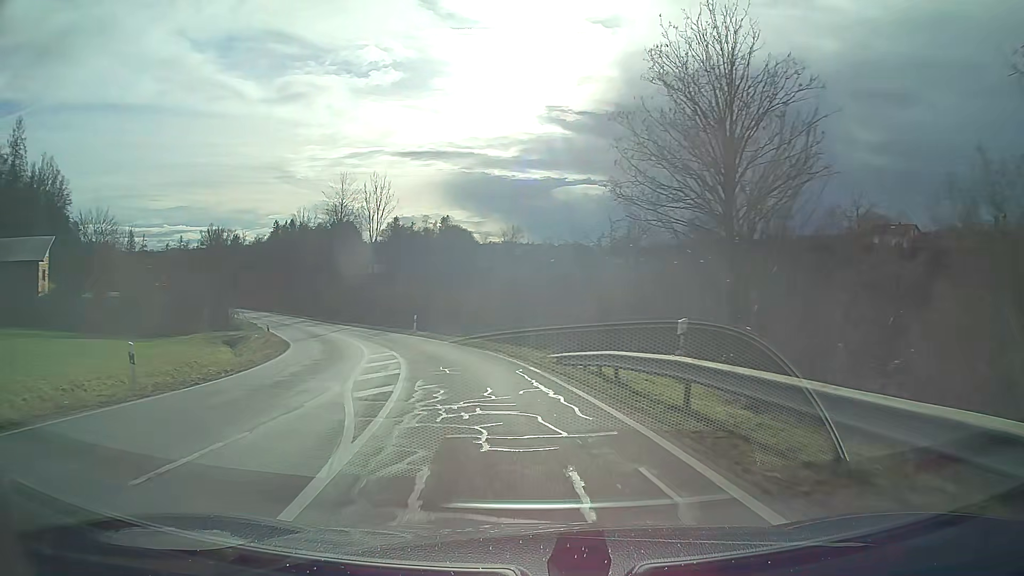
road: tertiary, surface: asphalt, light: Day
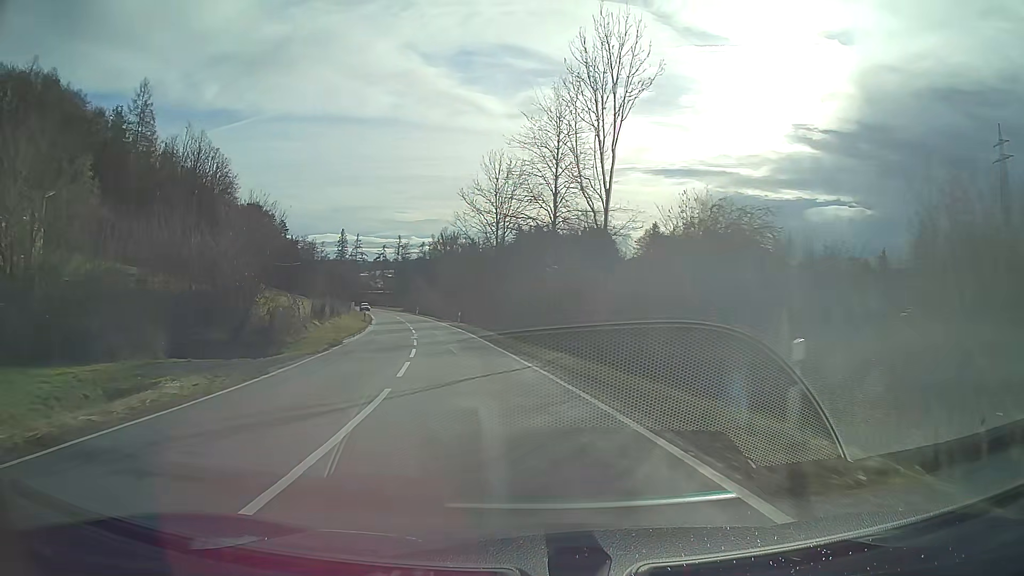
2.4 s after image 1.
(-6.8, +34.5) m; -21°
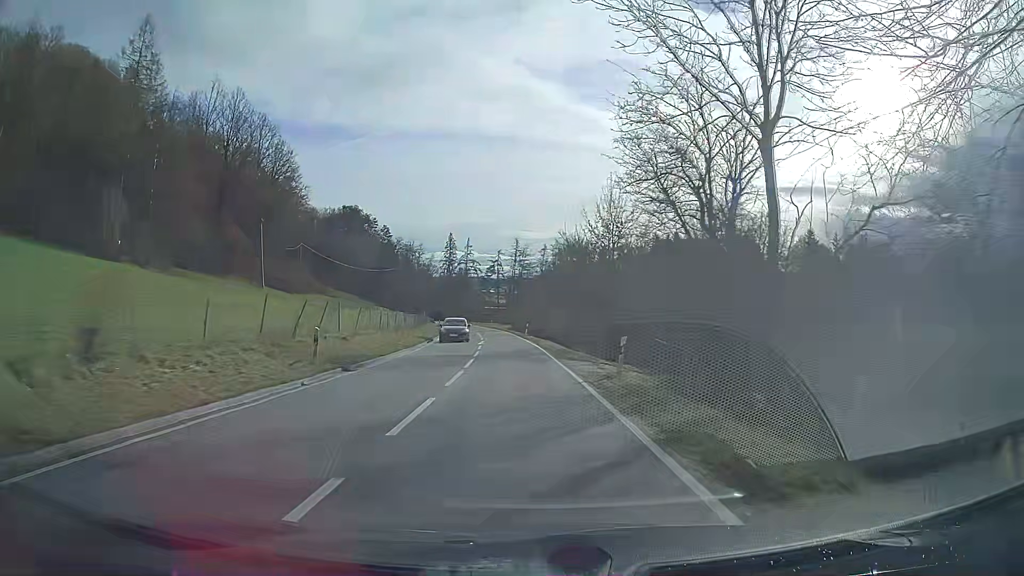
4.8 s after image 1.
(-4.3, +38.4) m; -10°
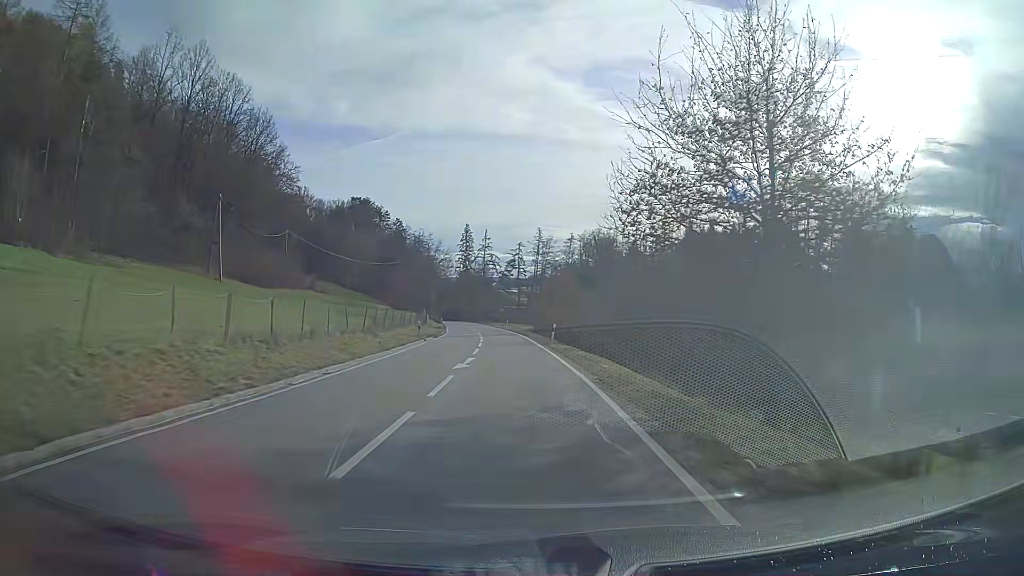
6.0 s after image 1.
(-0.3, +20.6) m; -2°
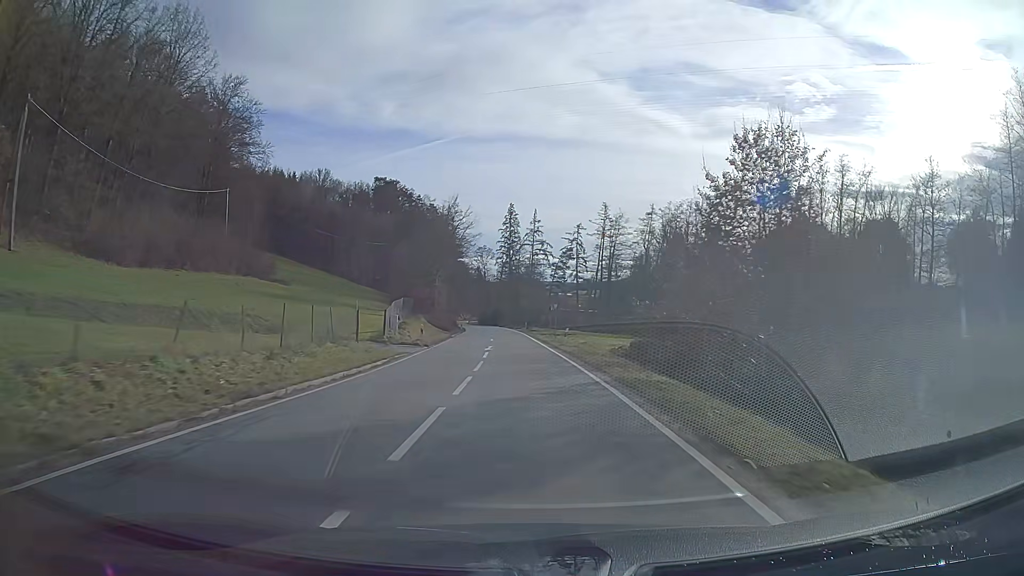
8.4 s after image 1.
(-1.9, +42.9) m; -5°
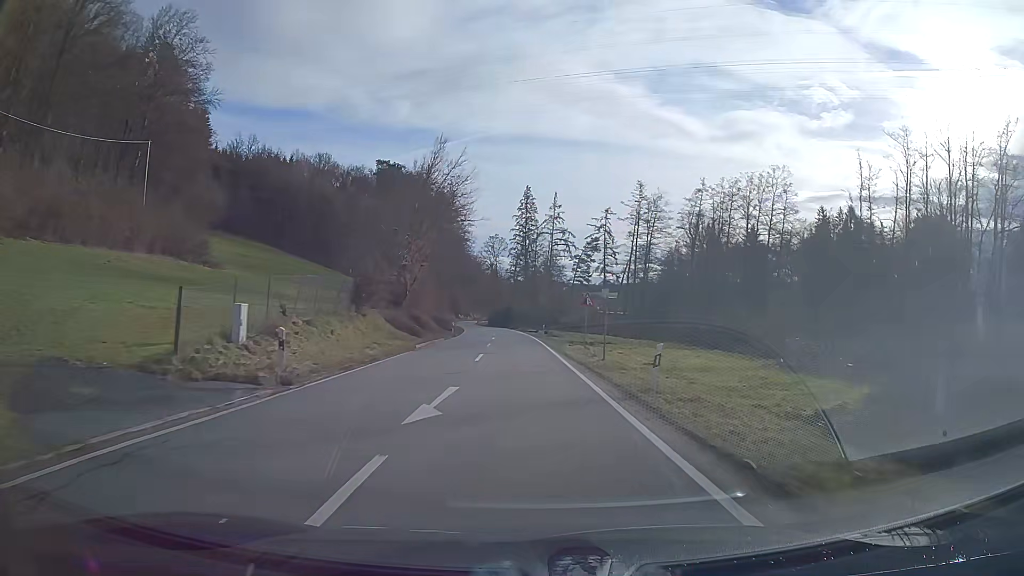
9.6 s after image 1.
(-0.3, +22.1) m; -1°
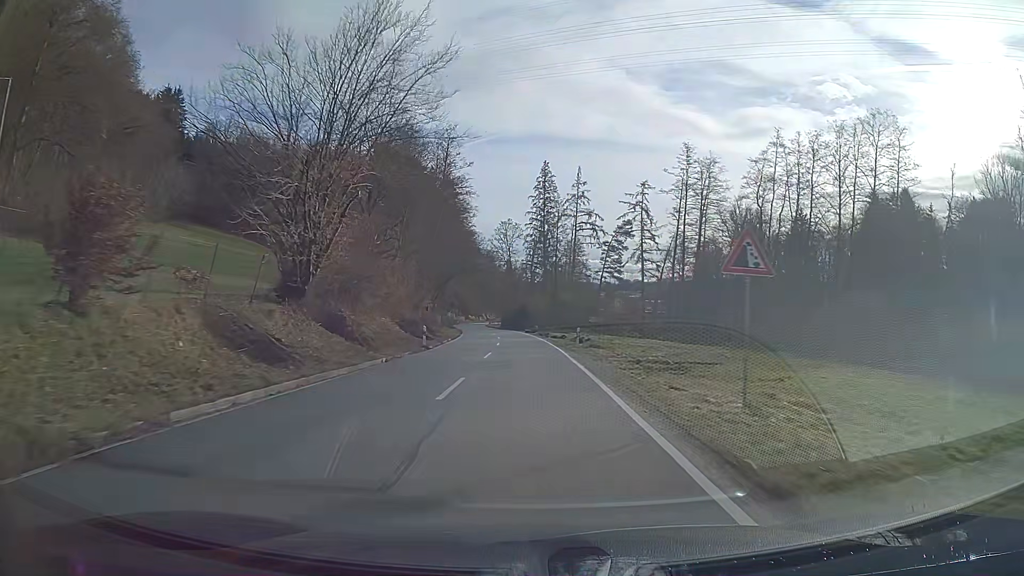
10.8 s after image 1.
(-0.3, +22.5) m; -2°
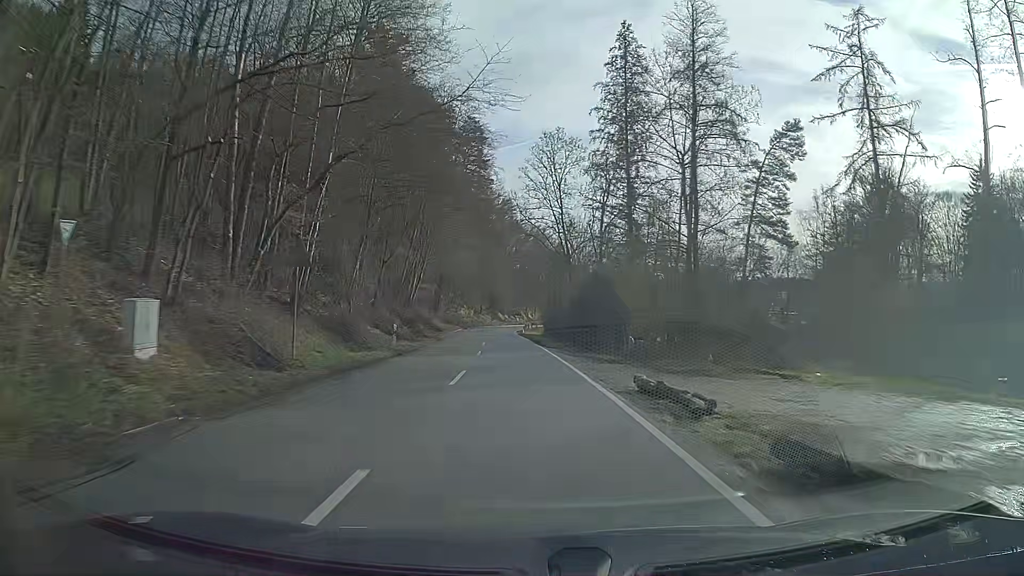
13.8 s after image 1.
(-1.9, +57.9) m; -5°
